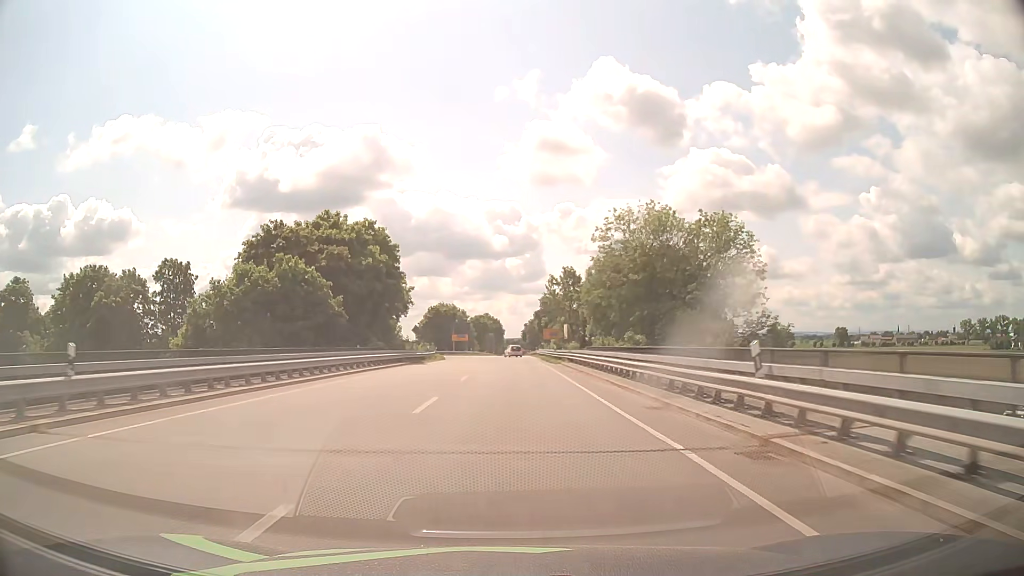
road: primary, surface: asphalt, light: Day
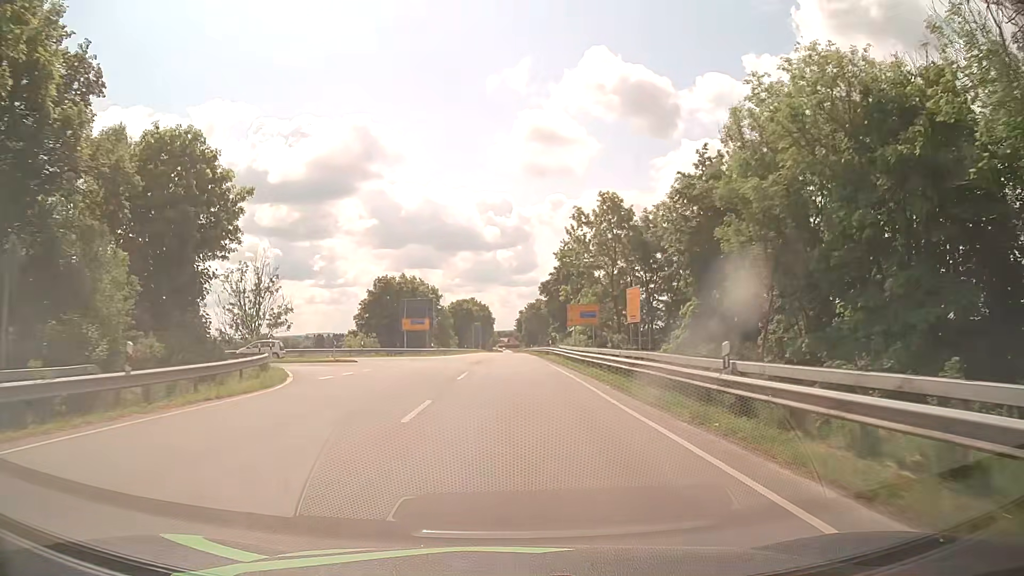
(+0.3, +47.2) m; +1°
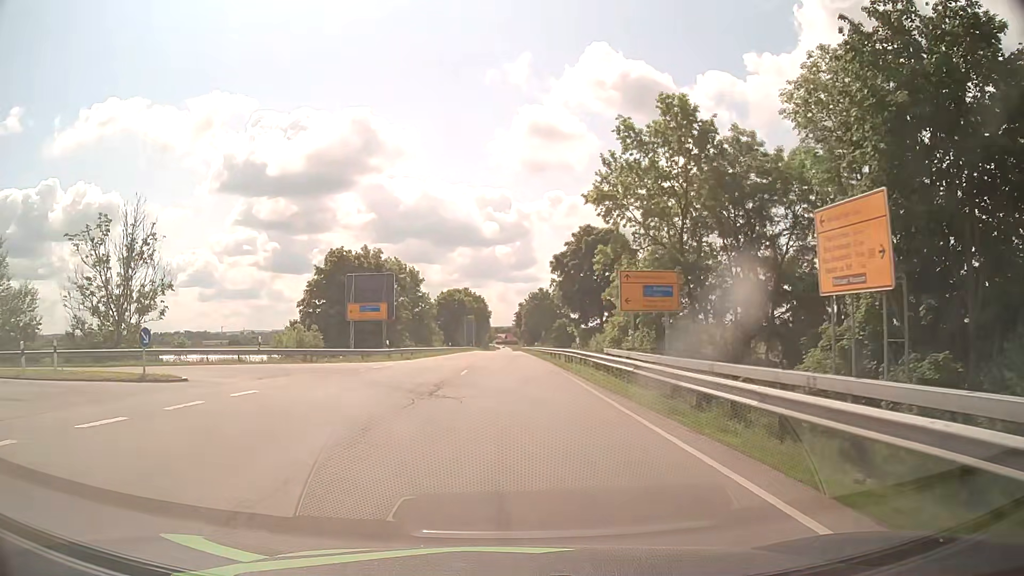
(+0.1, +22.2) m; 0°
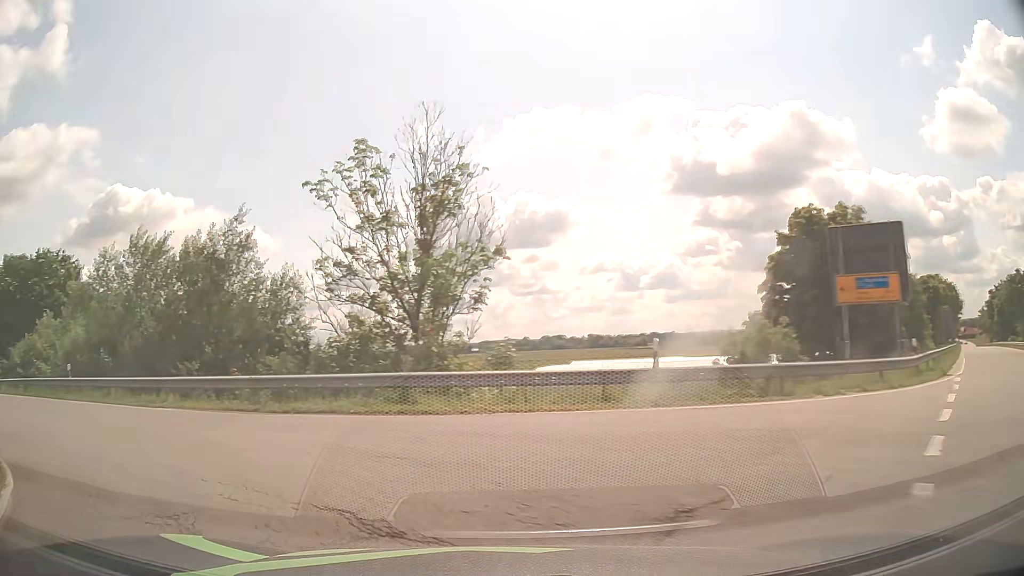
(-3.9, +18.3) m; -38°
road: primary_link
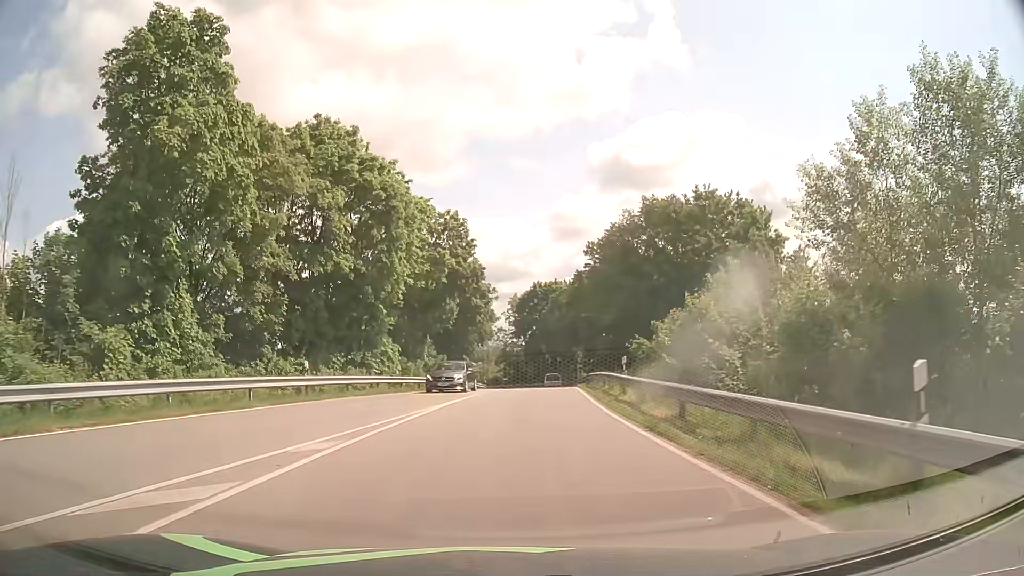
(-13.3, +16.3) m; -59°
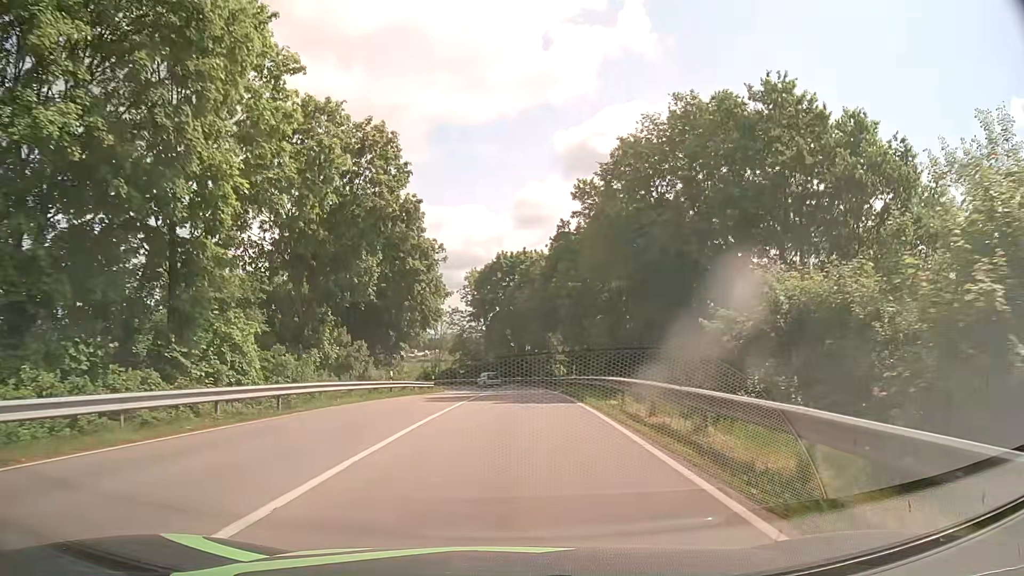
(+0.4, +19.2) m; +3°
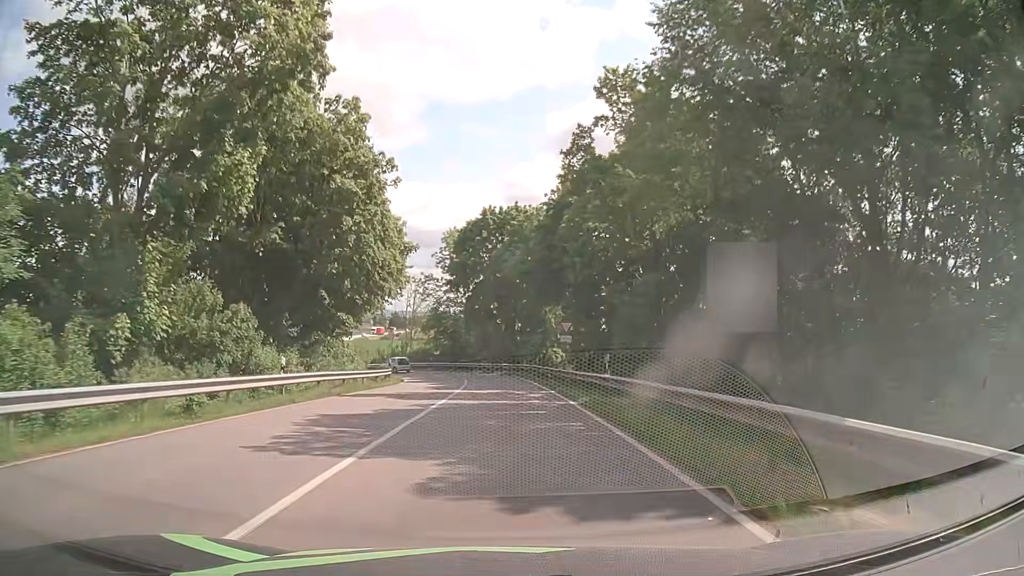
(+0.2, +15.6) m; +1°
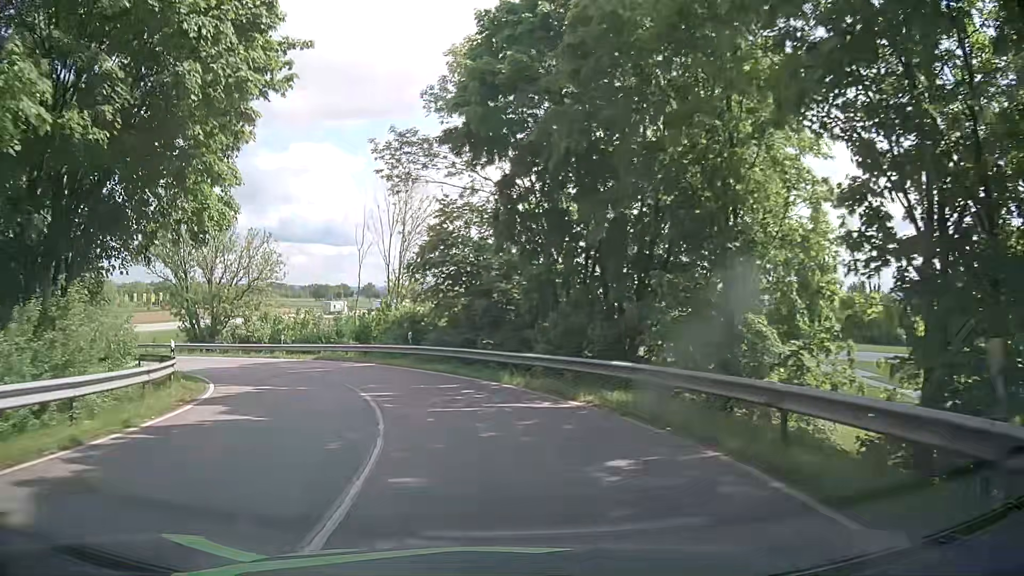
(-0.9, +39.0) m; -6°
